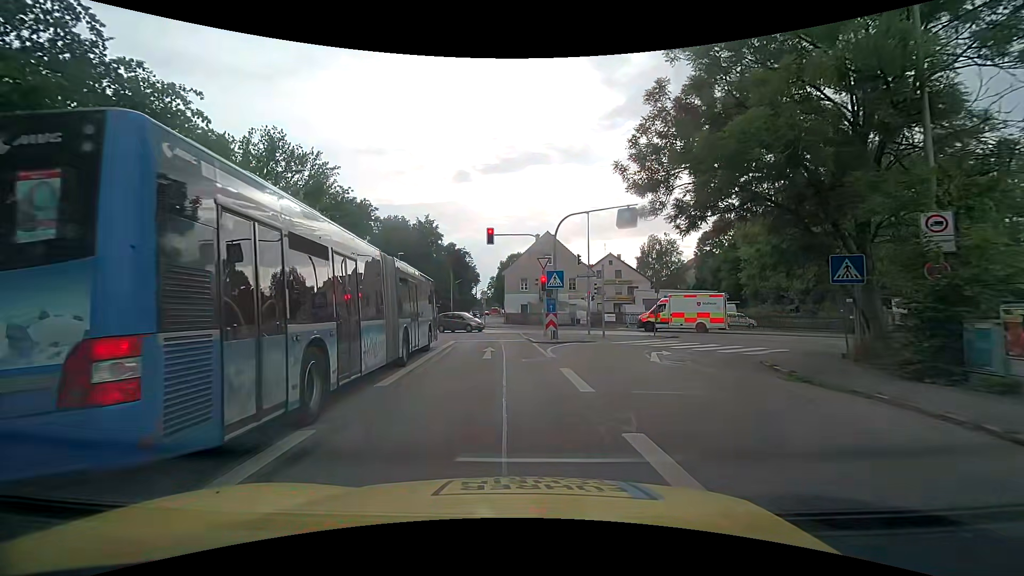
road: tertiary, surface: asphalt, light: Day
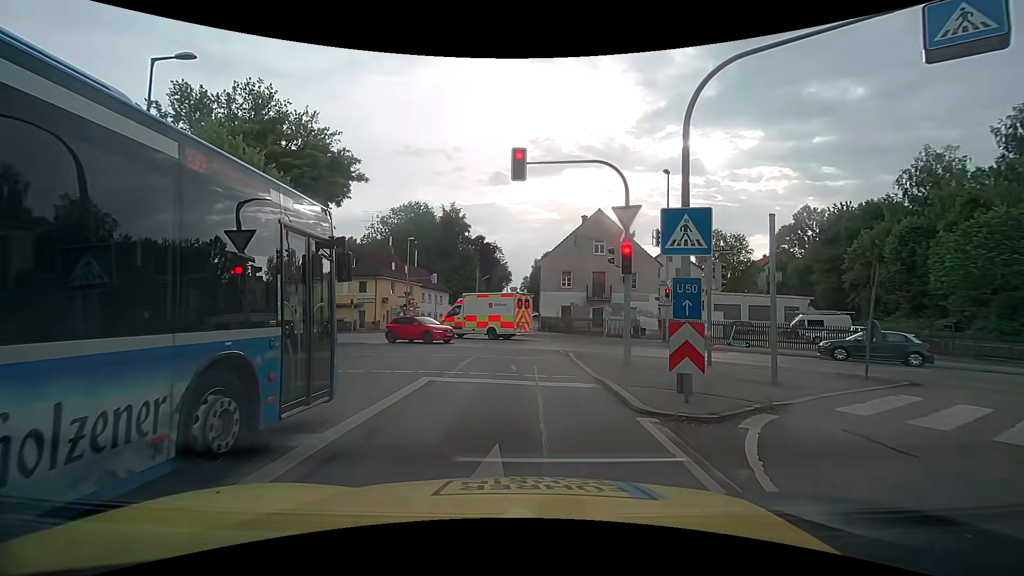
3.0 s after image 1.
(-0.6, +14.0) m; -3°
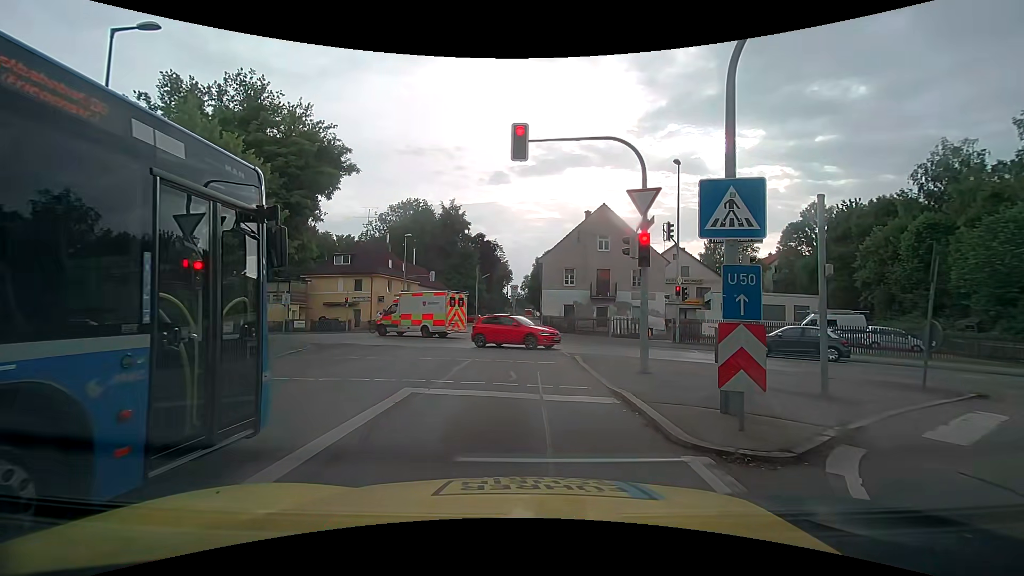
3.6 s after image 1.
(0.0, +1.7) m; -1°
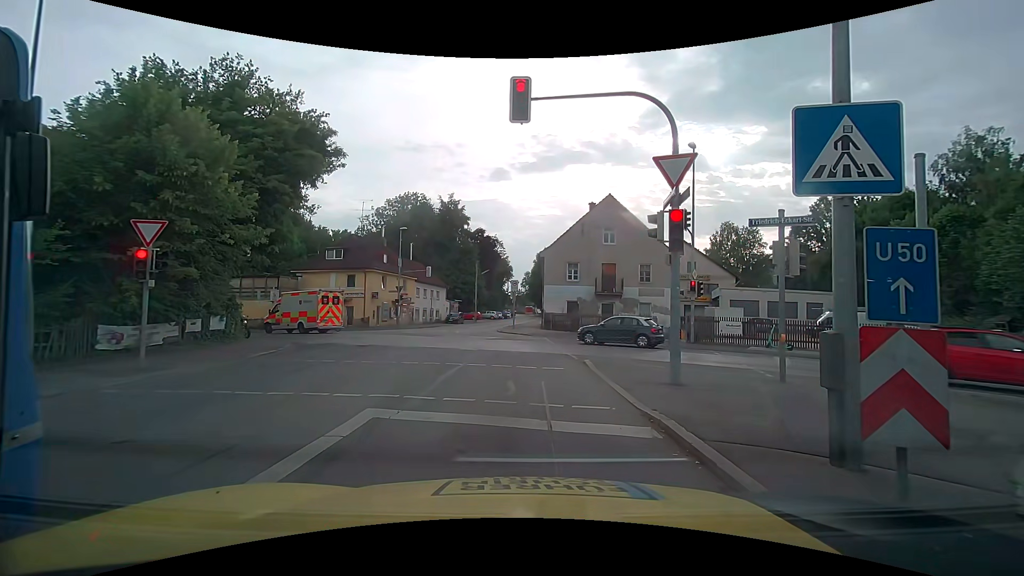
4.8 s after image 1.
(0.0, +2.2) m; -2°
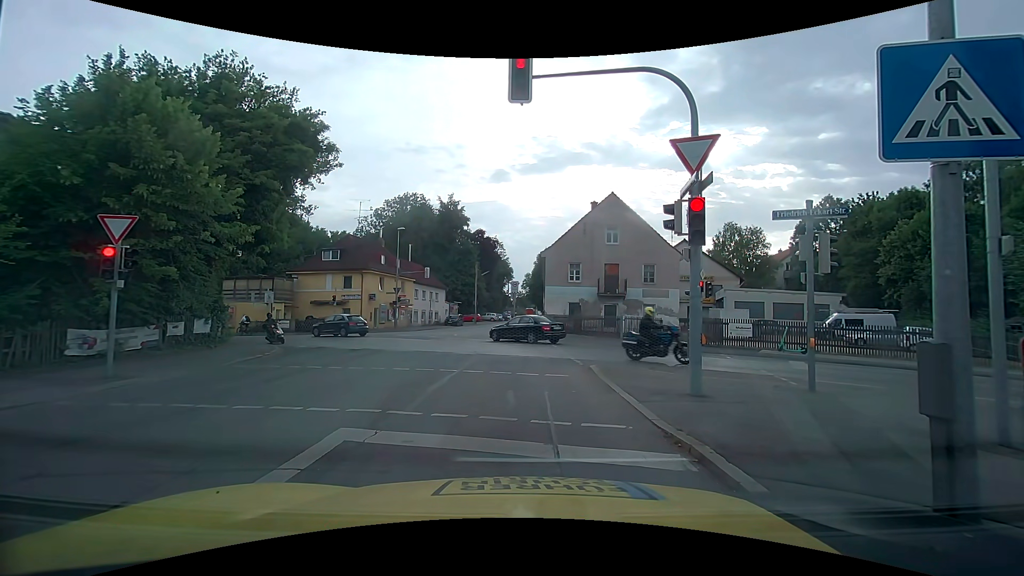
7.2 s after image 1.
(0.0, +1.1) m; 0°
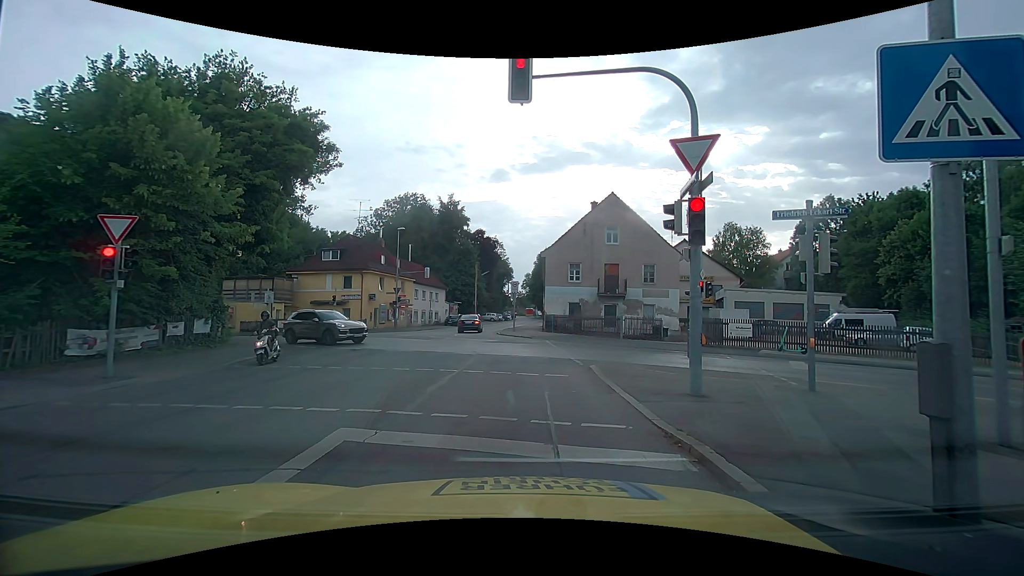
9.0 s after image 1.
(0.0, 0.0) m; 0°
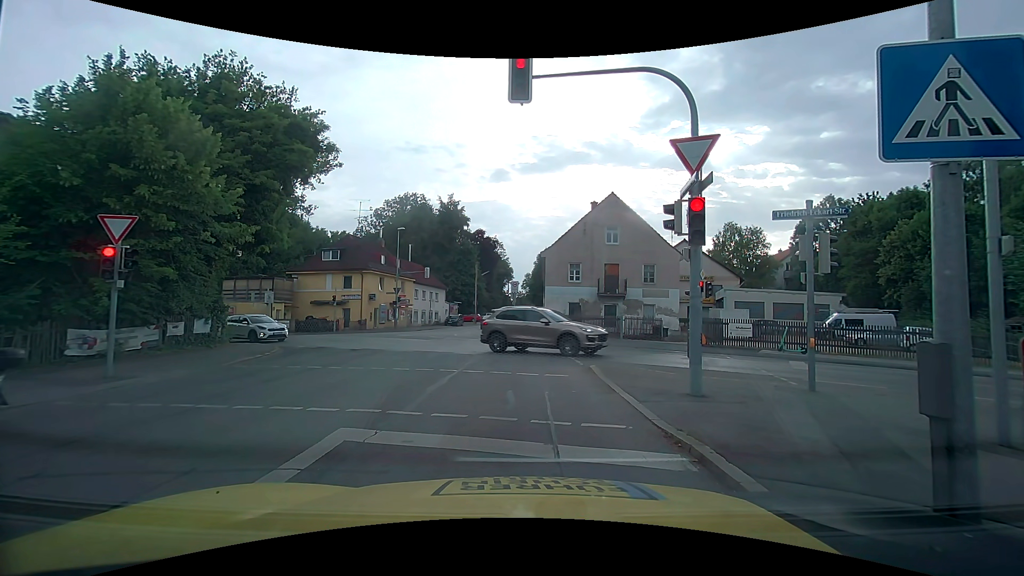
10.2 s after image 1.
(0.0, 0.0) m; 0°
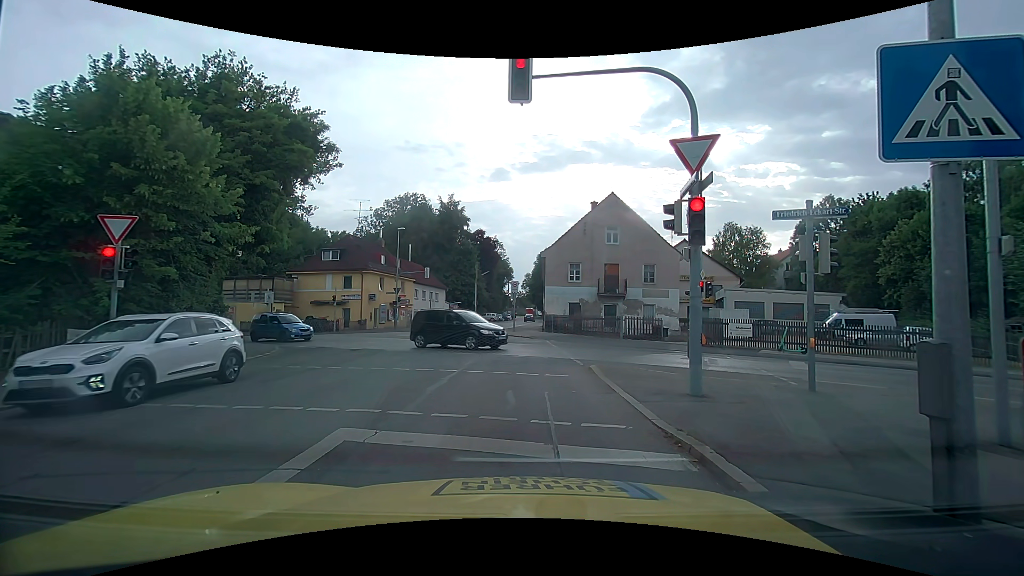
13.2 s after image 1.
(0.0, 0.0) m; 0°
(0, +10) (0, +20) (-1, +30) (-2, +40) (-2, +50) (-1, +60) (+1, +70) (+2, +79) (+4, +89) (+5, +99) m
